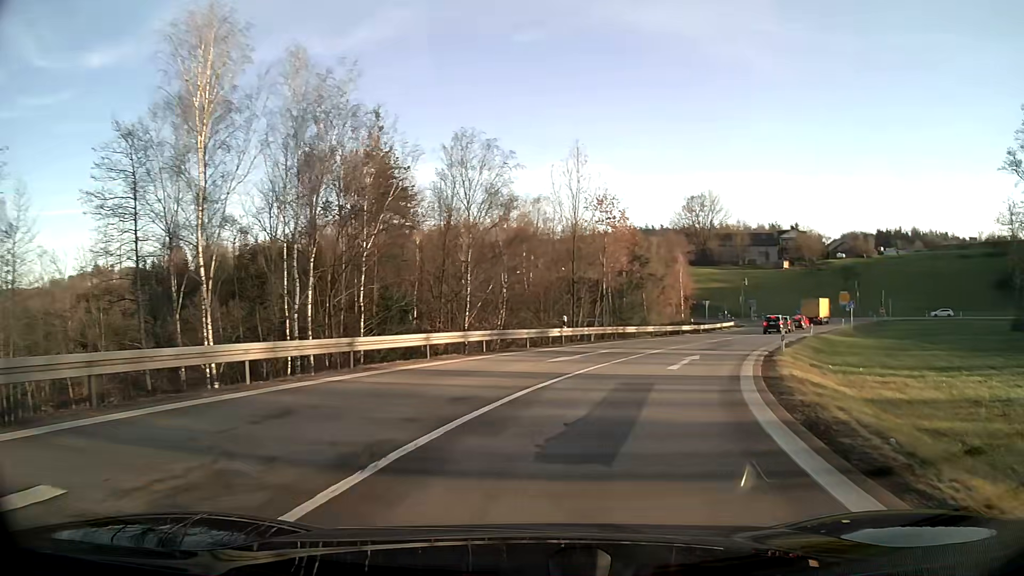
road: motorway_link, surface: asphalt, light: Day
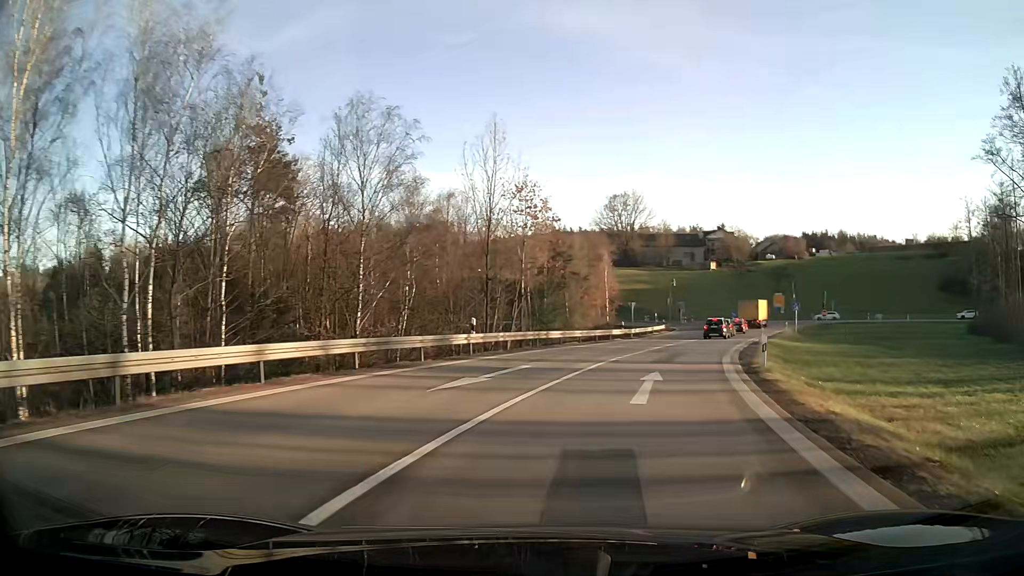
(+0.4, +6.8) m; +7°
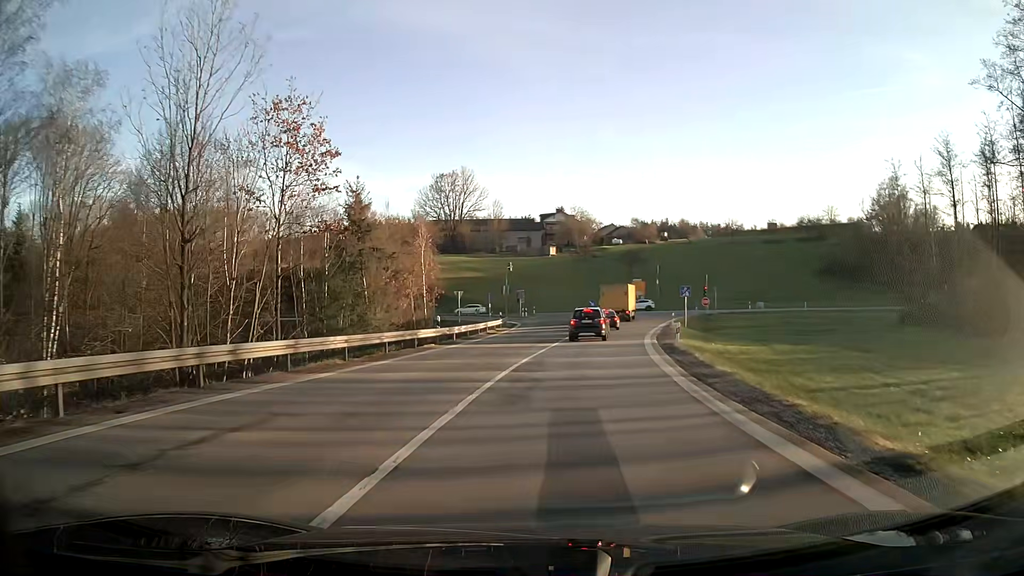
(+2.5, +19.3) m; +12°
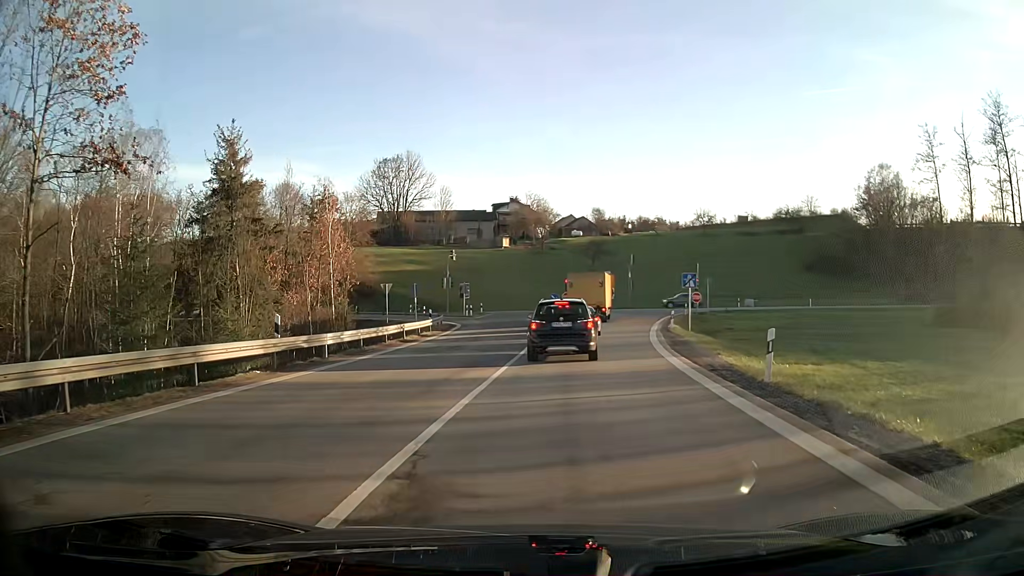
(+0.5, +15.0) m; +4°
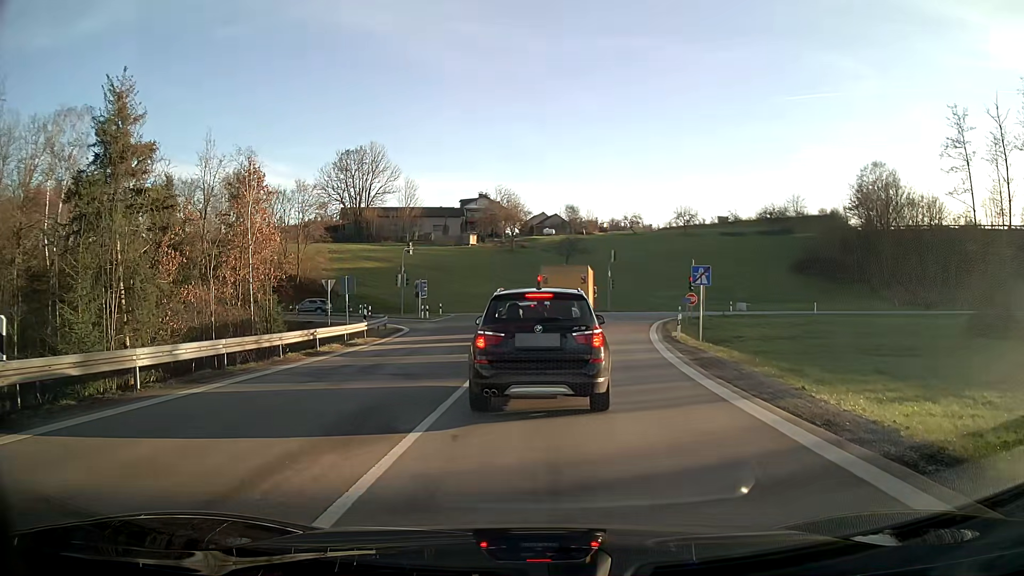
(+0.1, +8.6) m; +2°
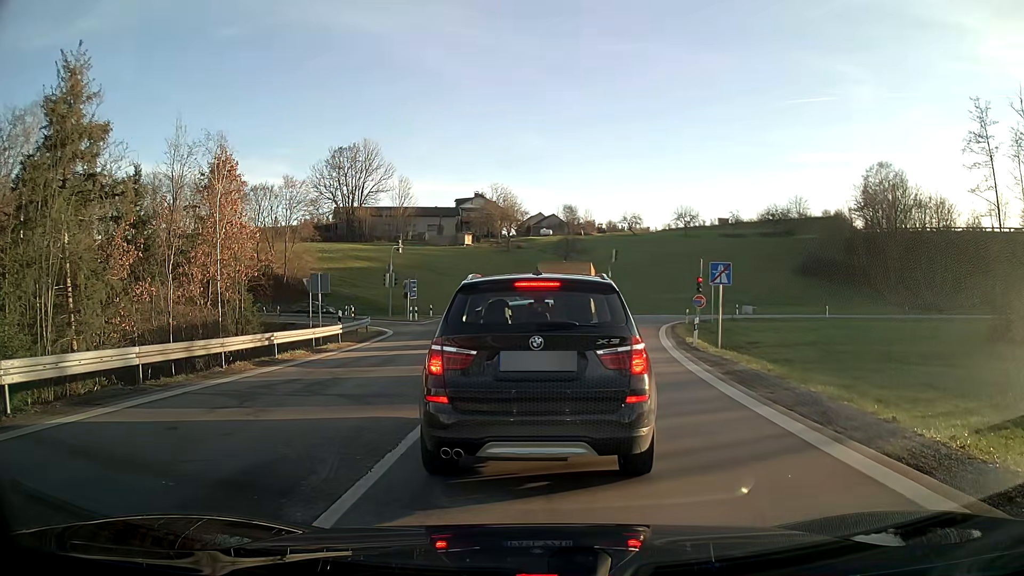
(0.0, +3.4) m; 0°
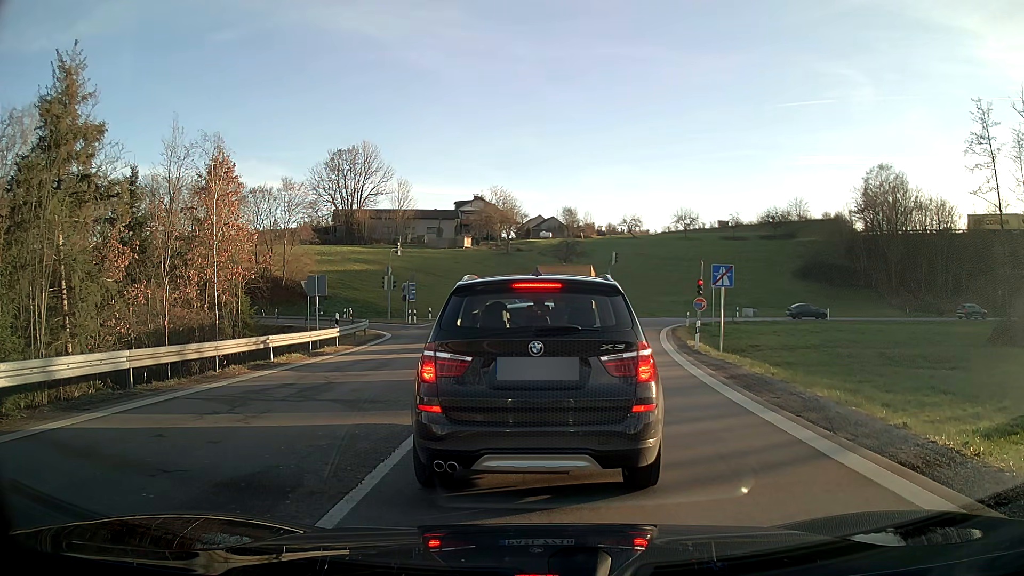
(0.0, +0.4) m; 0°
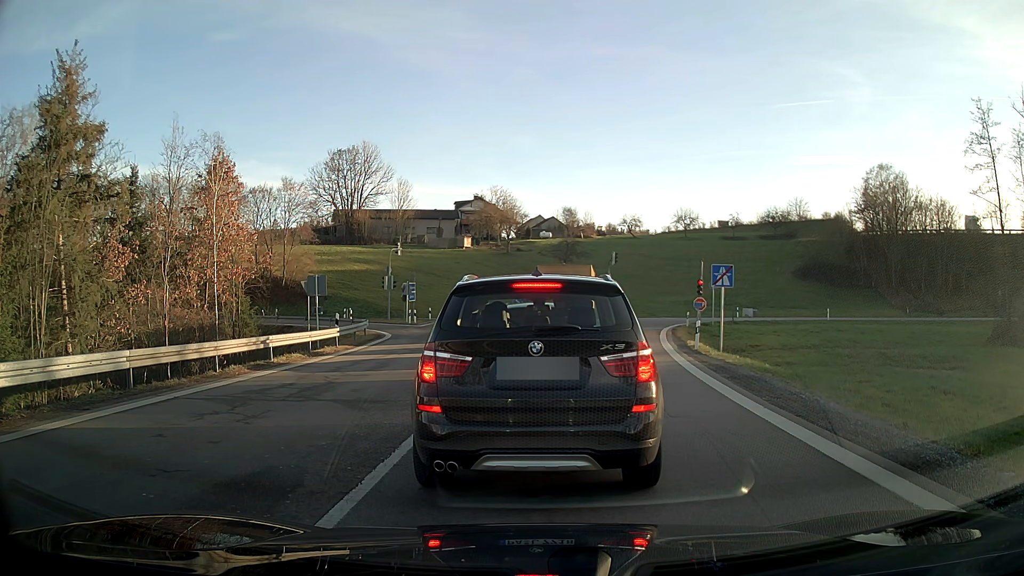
(0.0, 0.0) m; 0°
(0, +10) (0, +20) (+1, +30) (+3, +40) (+3, +50) (0, +59) (-8, +65) (-18, +67) (-27, +68) (-37, +69) m
